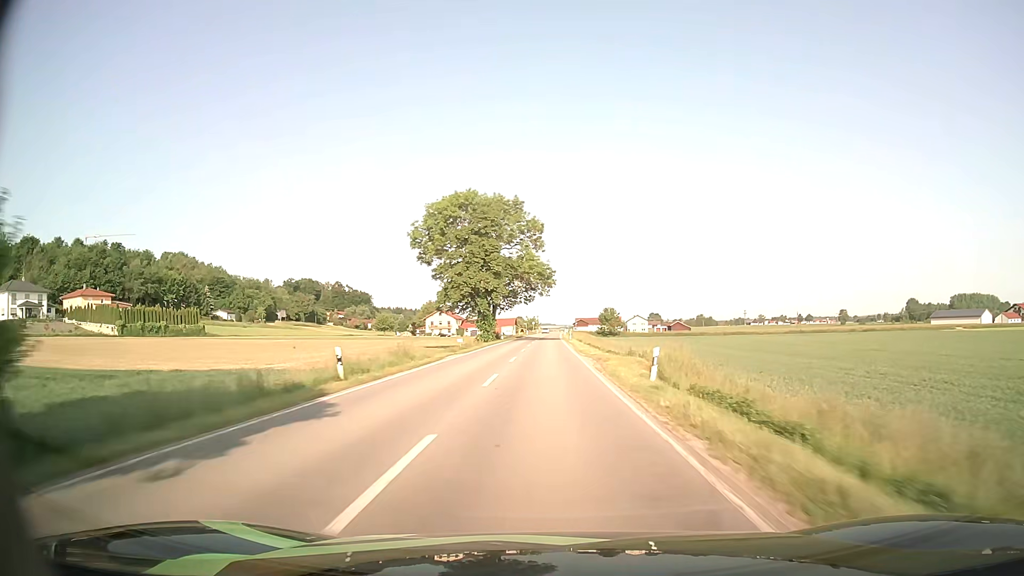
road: secondary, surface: asphalt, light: Day
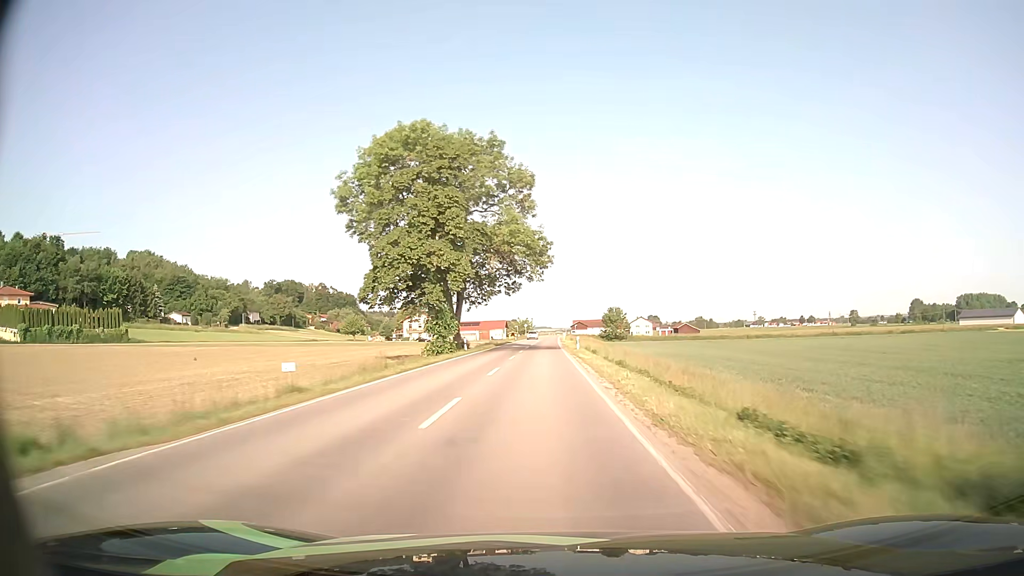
(-0.2, +29.2) m; 0°
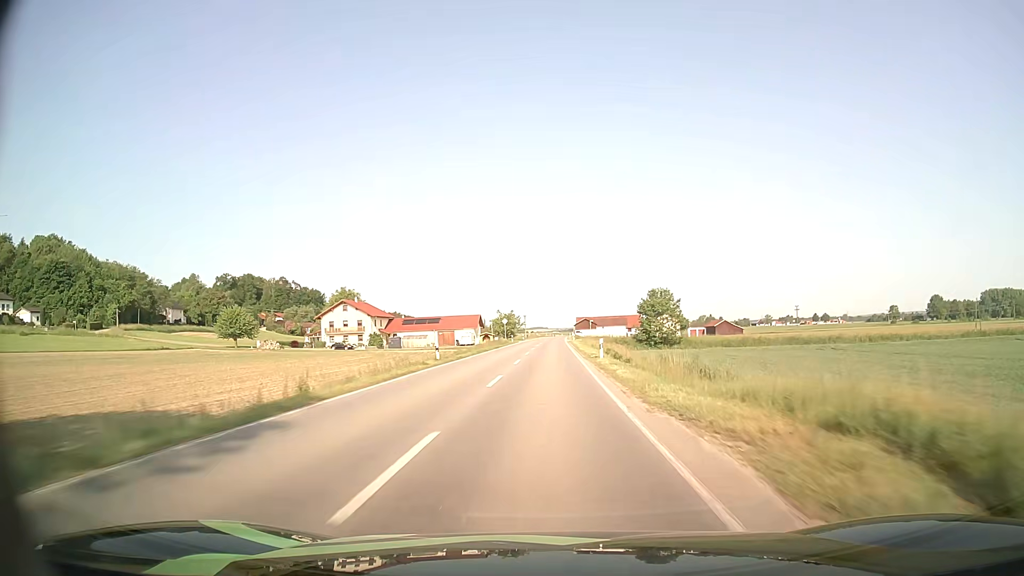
(-0.3, +72.6) m; 0°
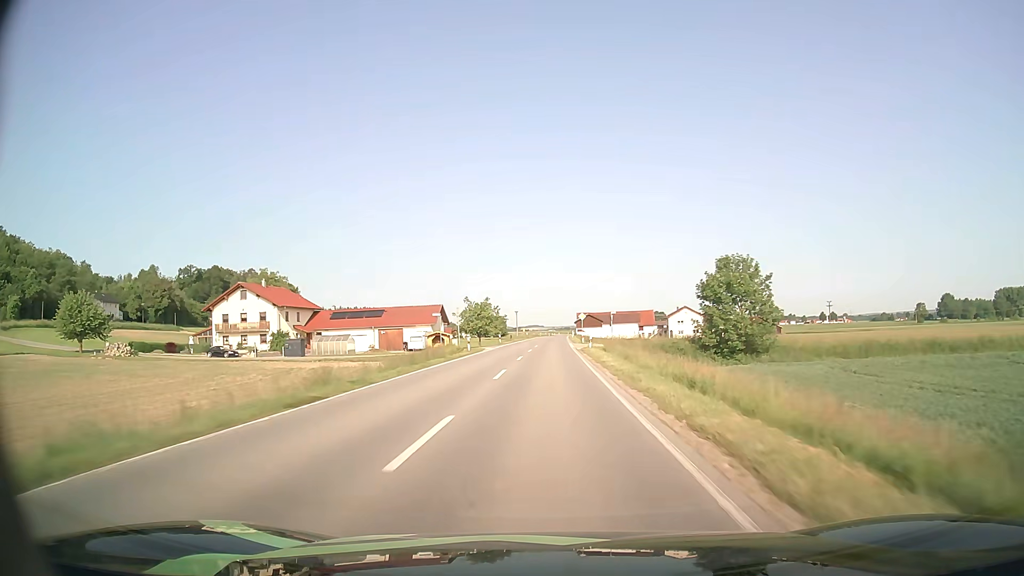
(+0.2, +43.3) m; 0°
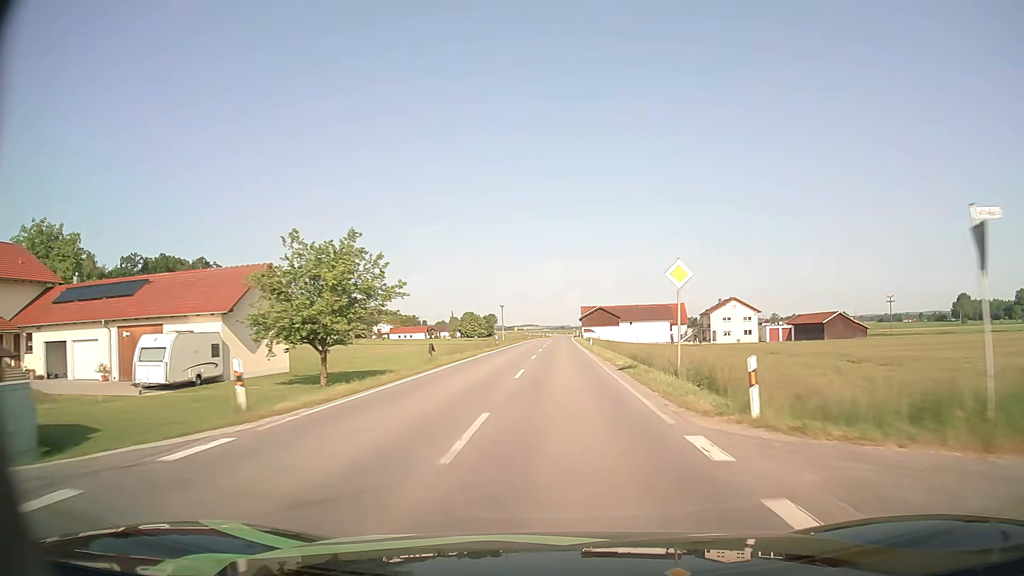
(+0.1, +57.3) m; 0°
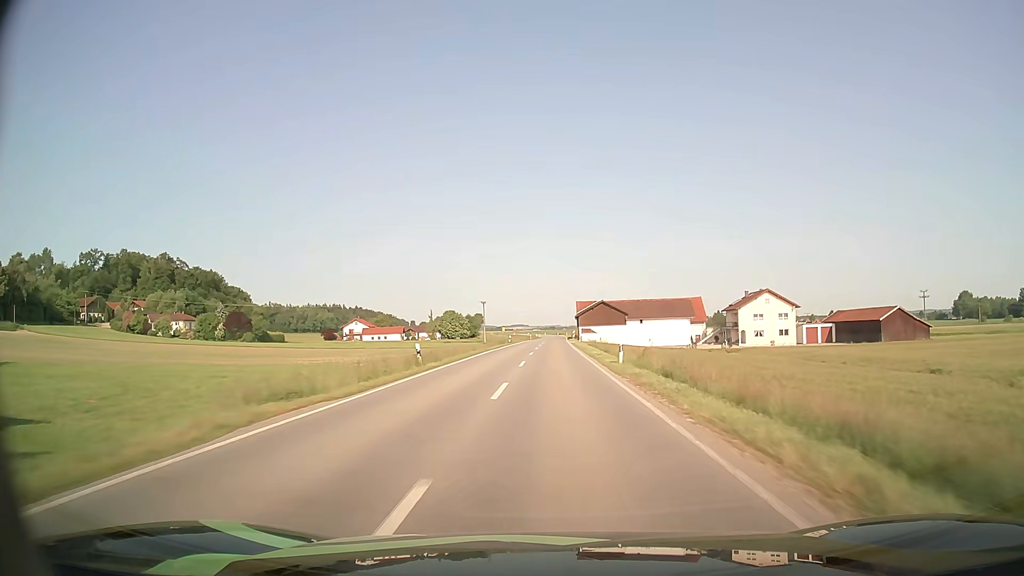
(+0.3, +28.6) m; +1°
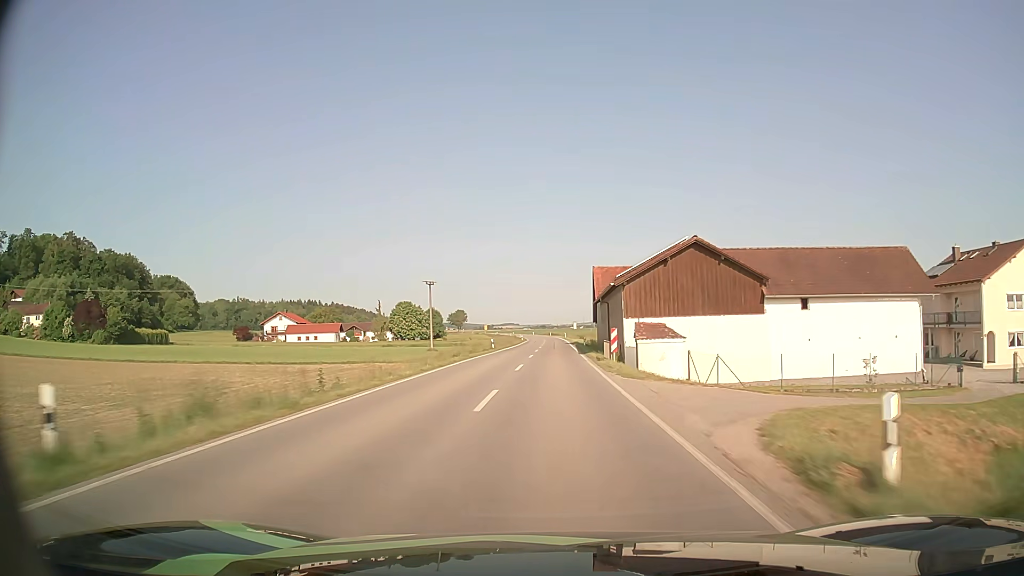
(+0.3, +71.1) m; +1°
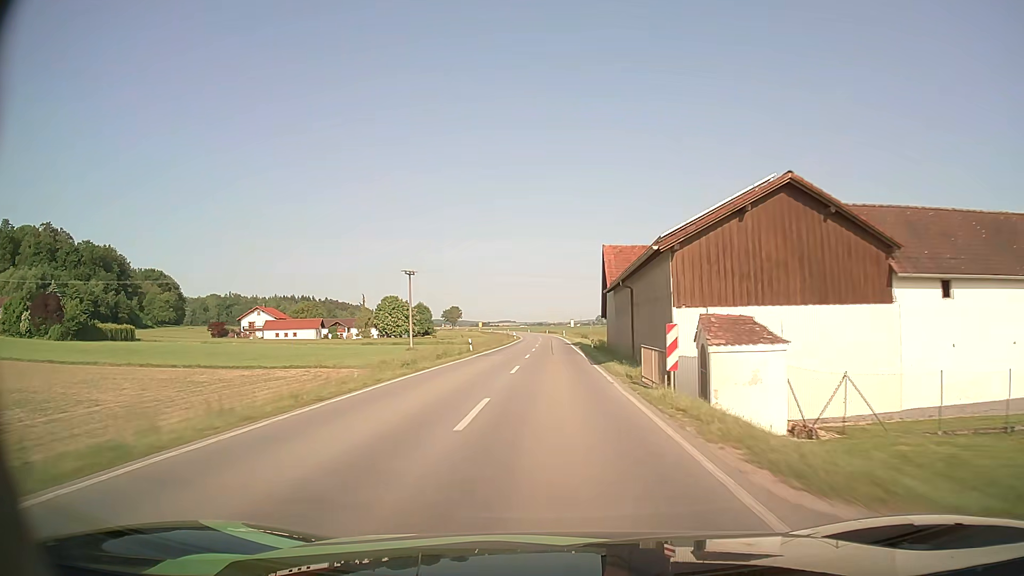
(0.0, +14.2) m; 0°
(0, +10) (0, +20) (0, +30) (0, +40) (+1, +50) (+1, +60) (+1, +70) (+1, +80) (+1, +90) (0, +100) m
